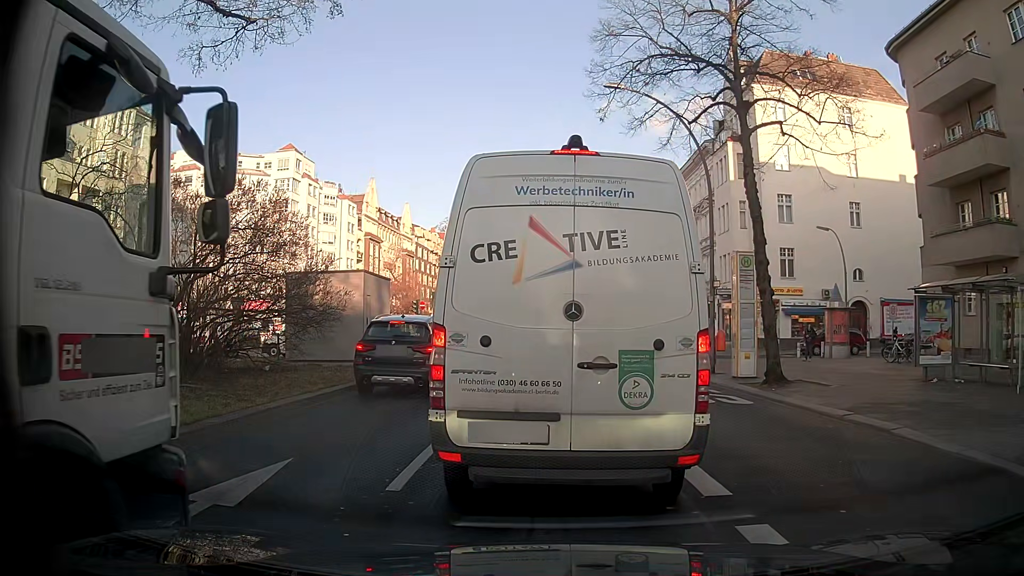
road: primary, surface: asphalt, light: Day
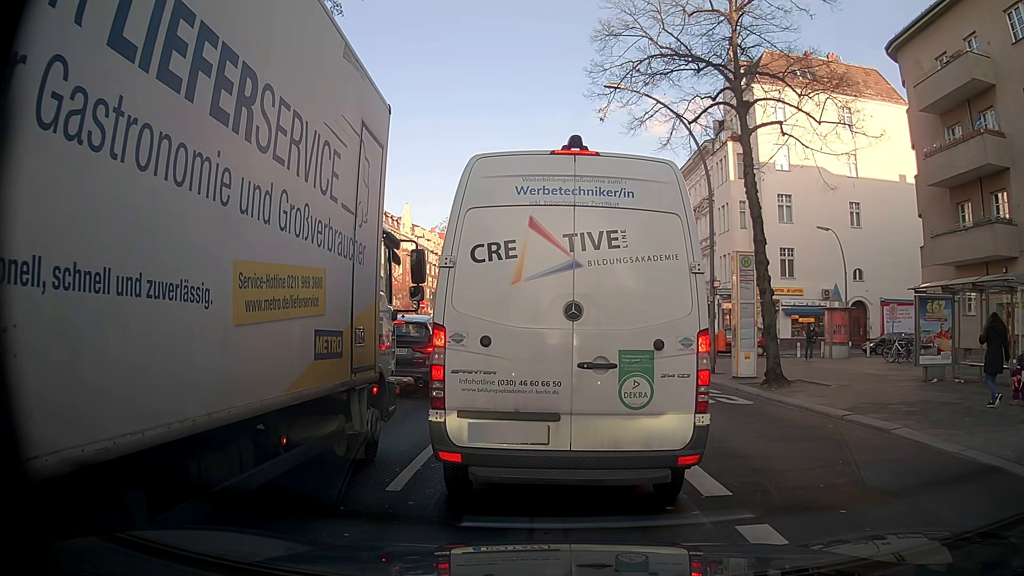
(0.0, 0.0) m; 0°
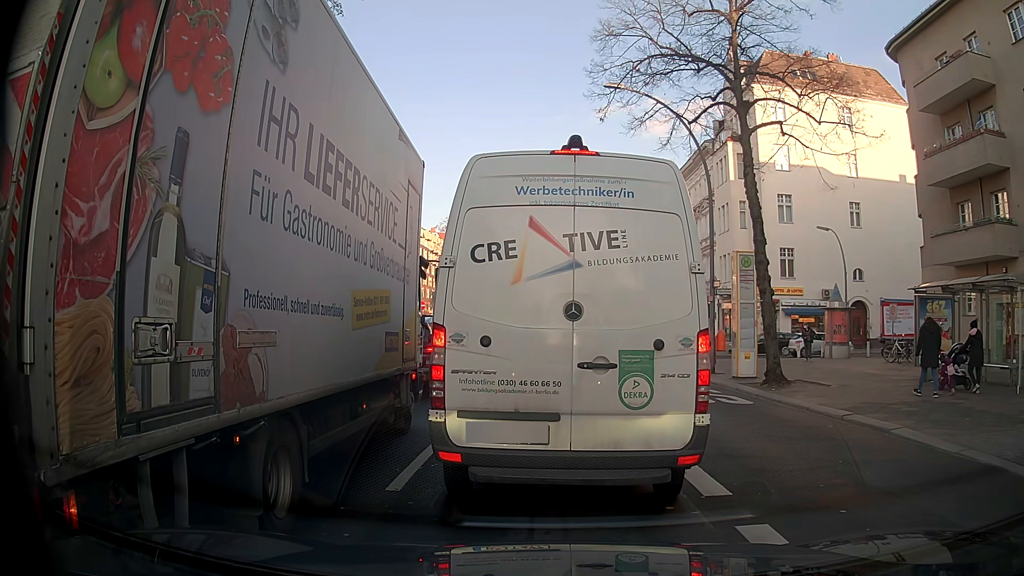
(0.0, 0.0) m; 0°
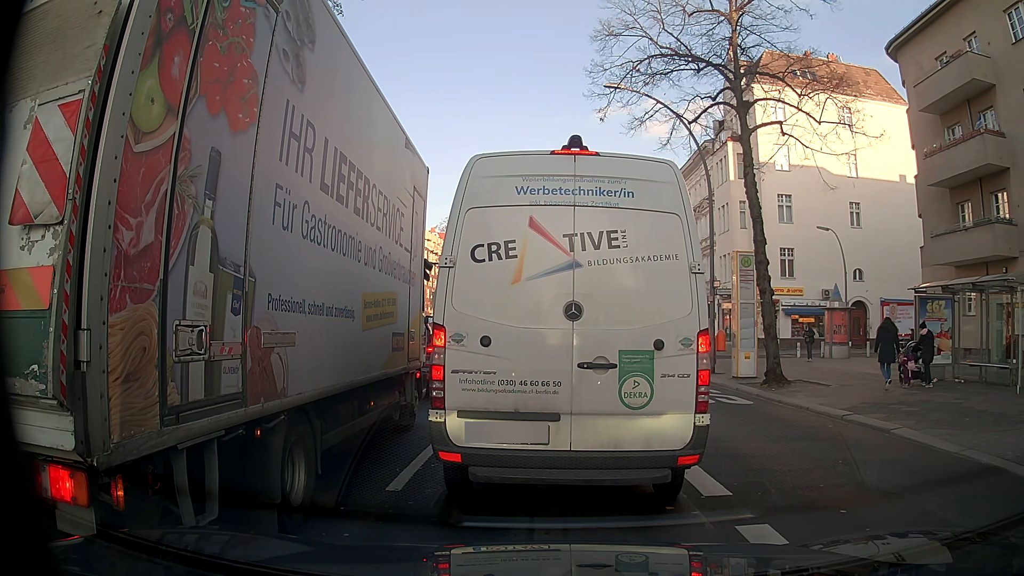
(0.0, 0.0) m; 0°
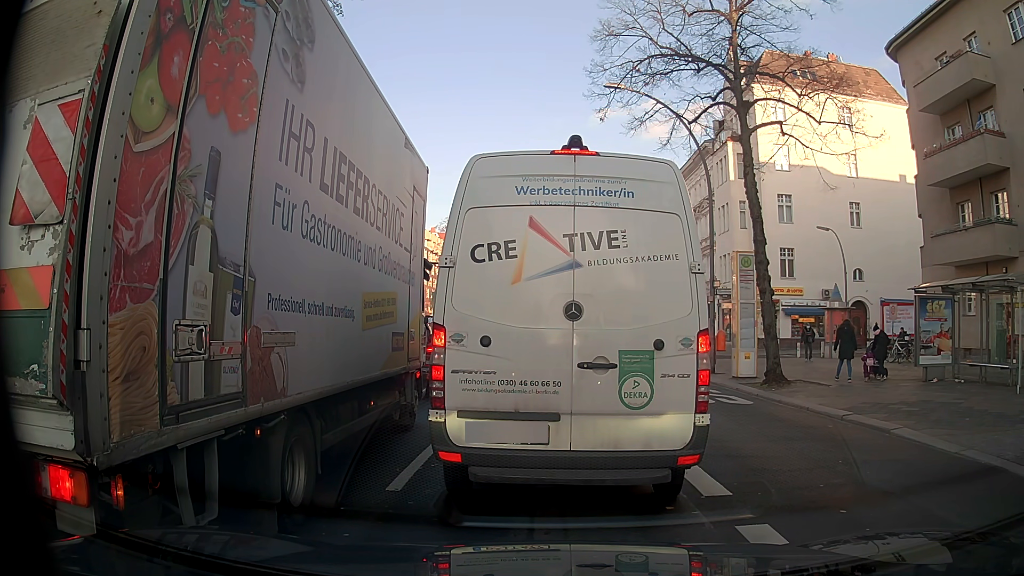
(0.0, 0.0) m; 0°
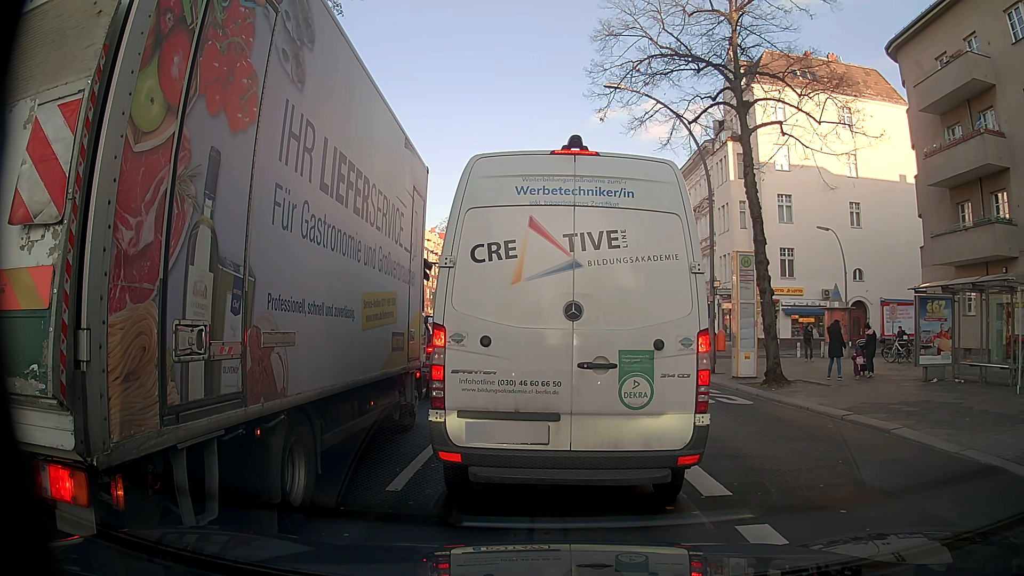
(0.0, 0.0) m; 0°
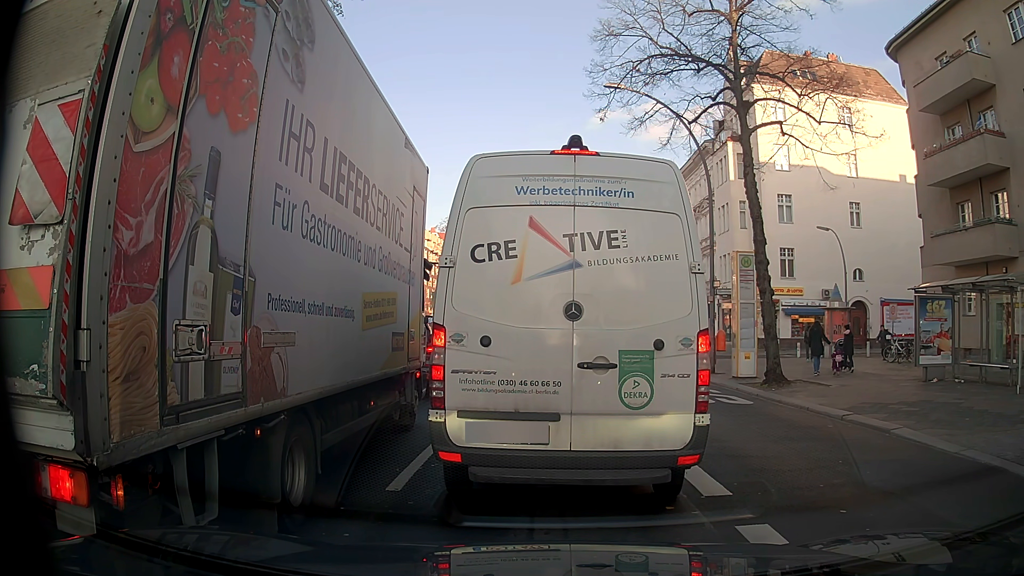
(0.0, 0.0) m; 0°
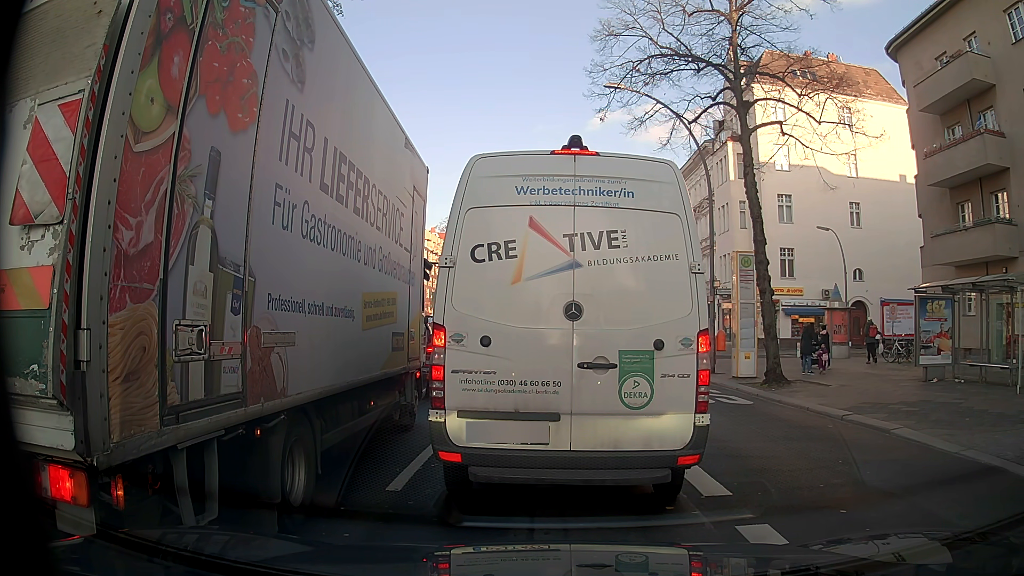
(0.0, 0.0) m; 0°
